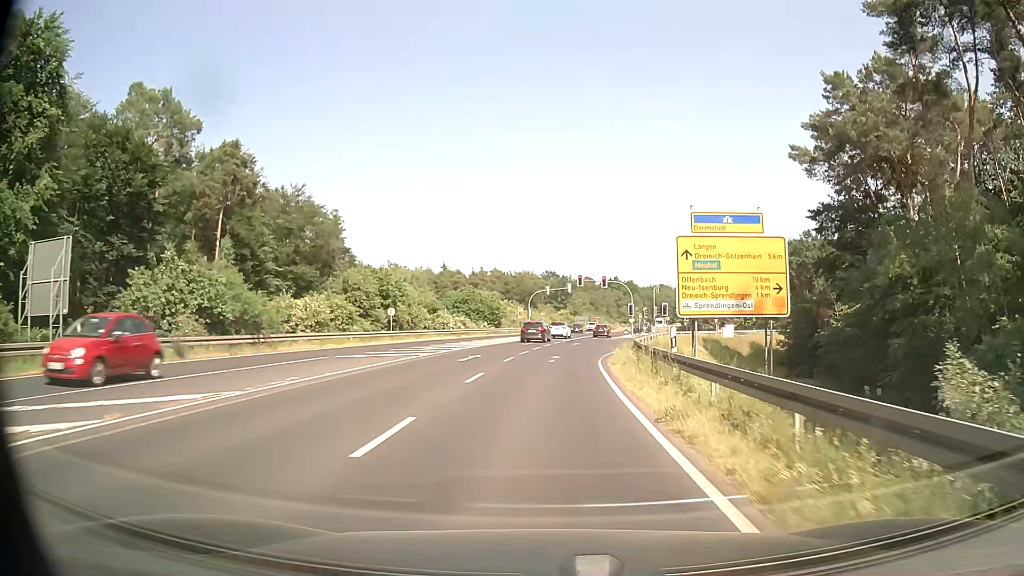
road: secondary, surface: asphalt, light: Day
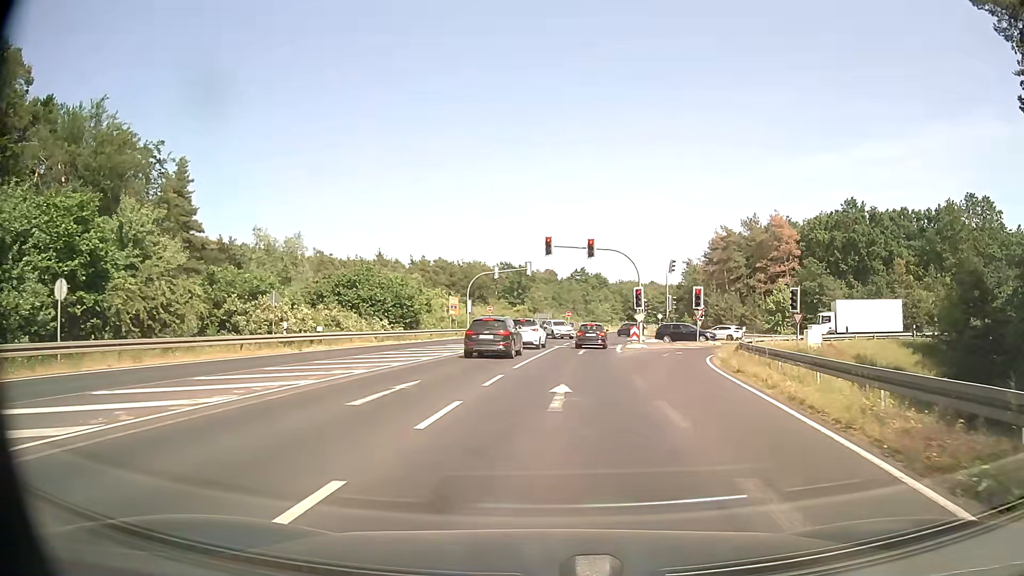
(+1.5, +33.4) m; +4°
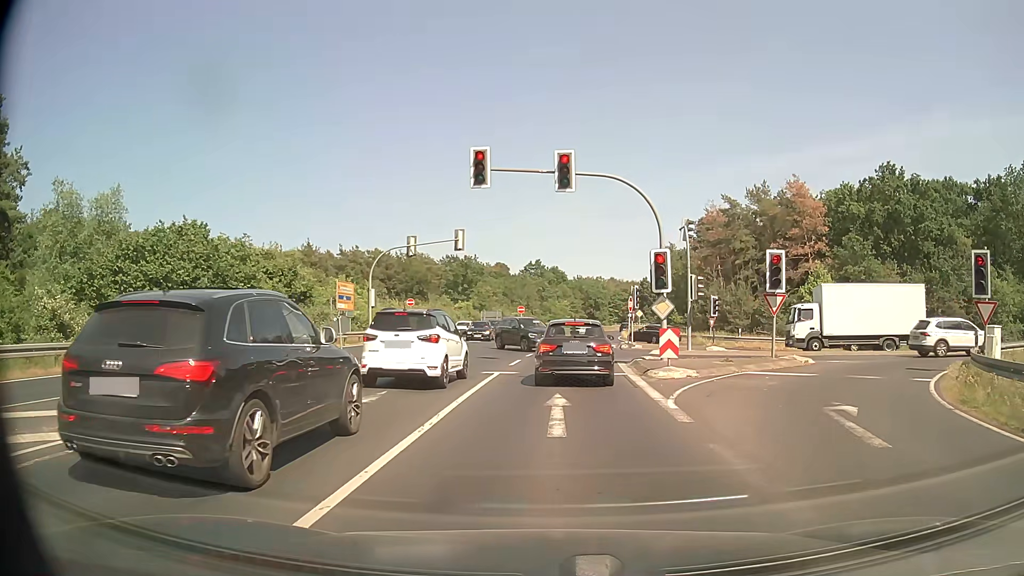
(+1.0, +21.8) m; +5°
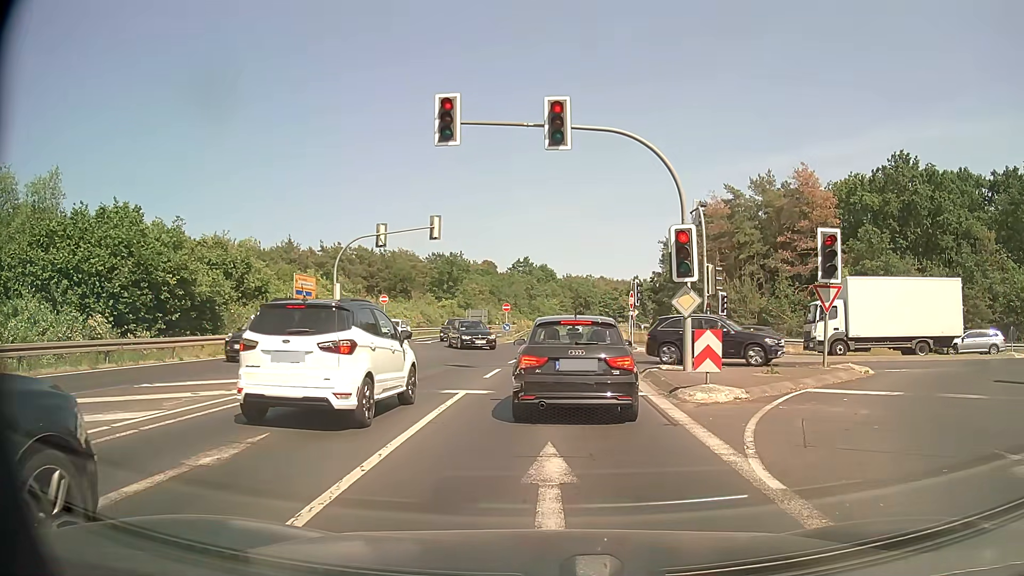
(0.0, +5.1) m; +1°
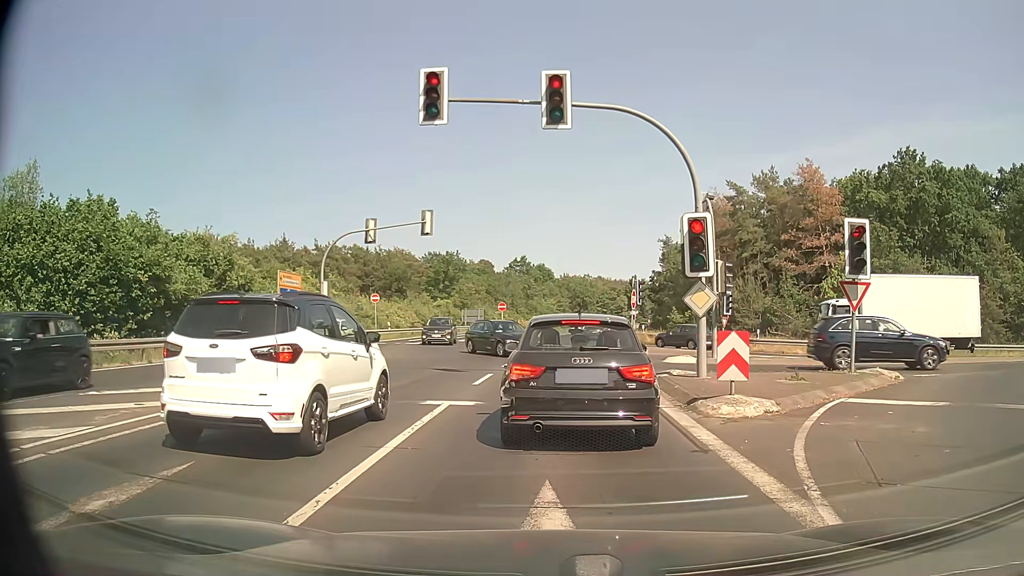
(0.0, +1.7) m; -1°
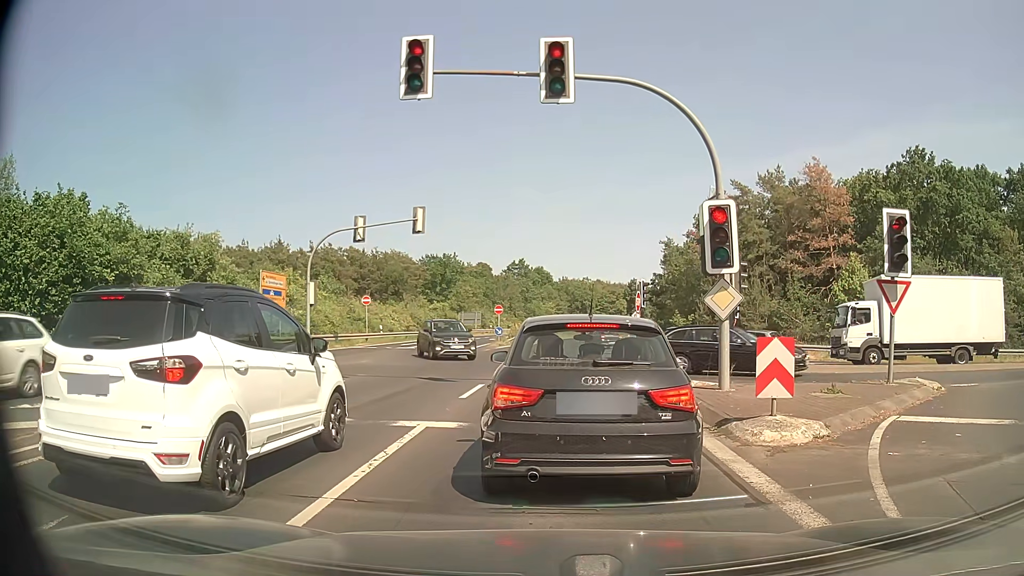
(0.0, +1.8) m; +2°
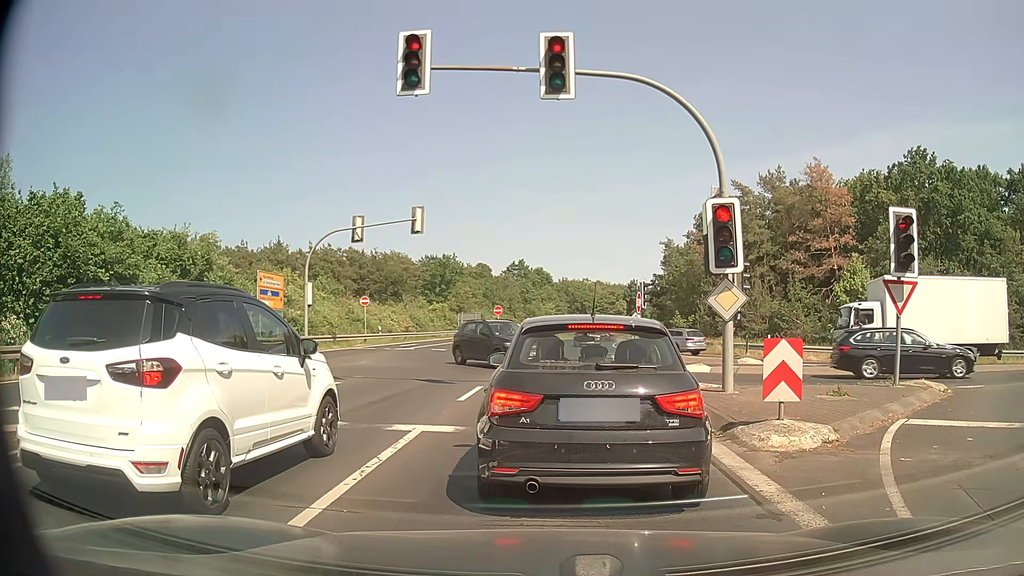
(0.0, +0.3) m; 0°
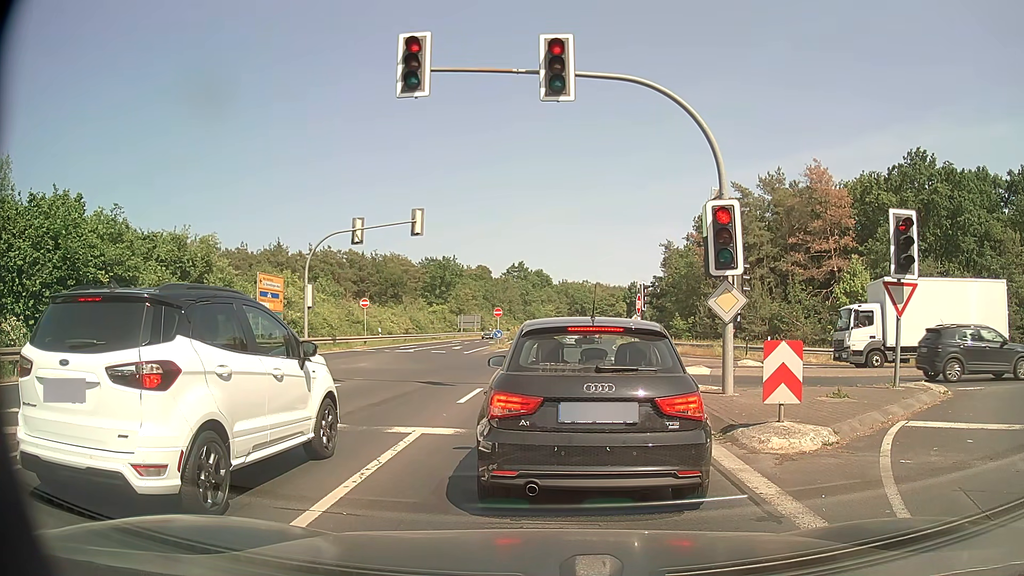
(0.0, +0.1) m; 0°
(0, +10) (0, +20) (+1, +30) (+1, +40) (+2, +50) (+4, +60) (+5, +70) (+6, +80) (+8, +89) (+10, +99) m
